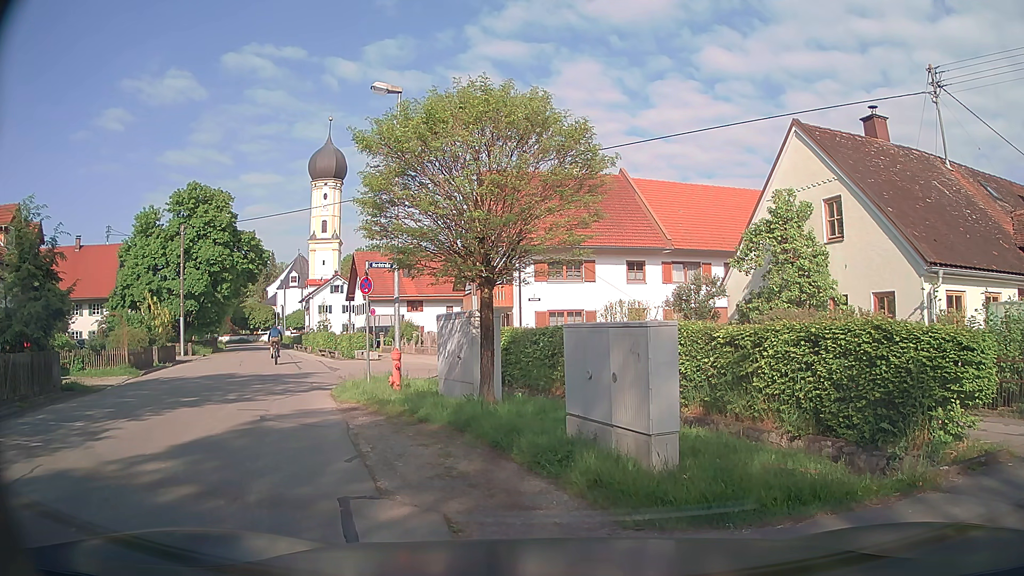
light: Day
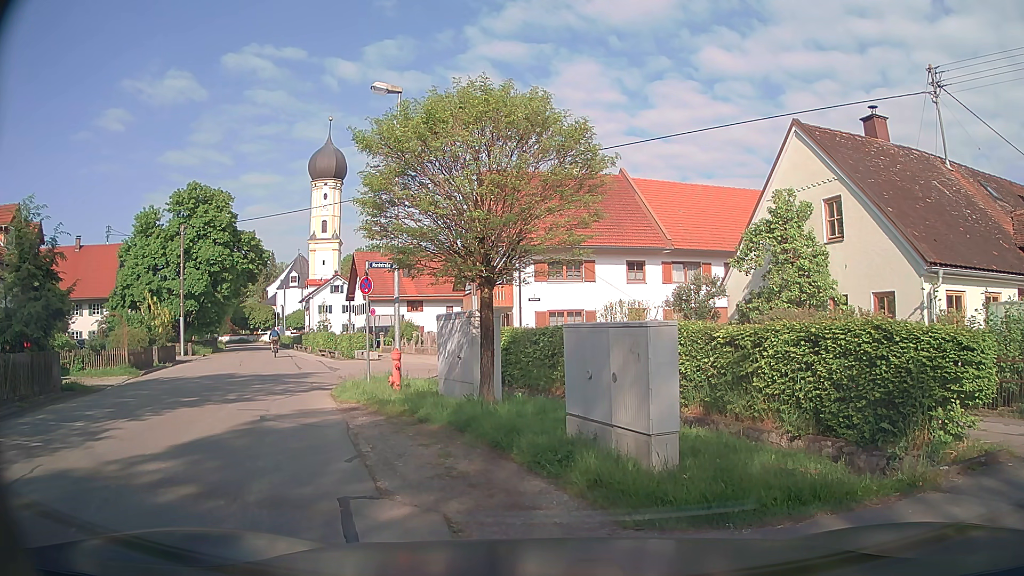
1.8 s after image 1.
(0.0, 0.0) m; 0°
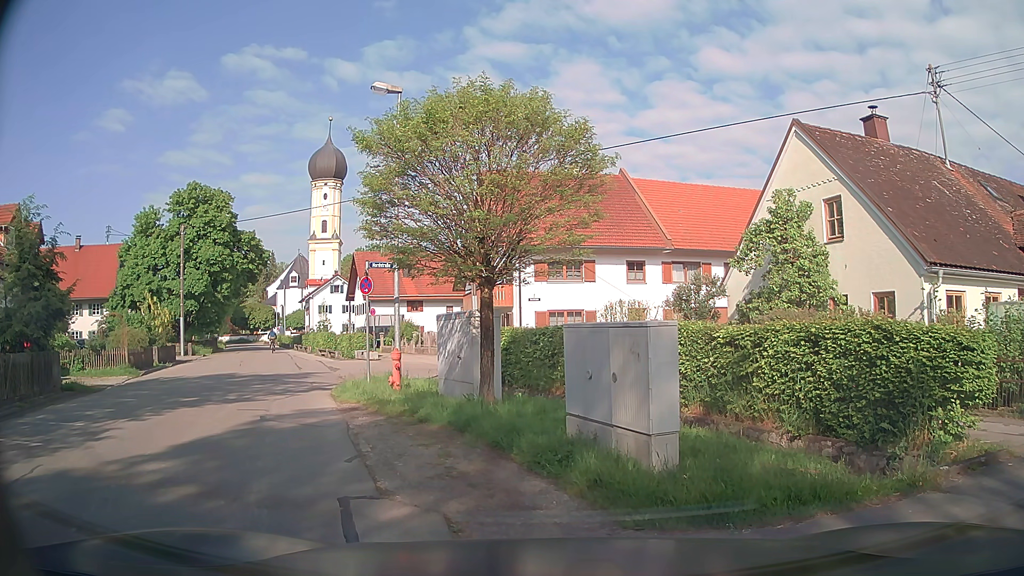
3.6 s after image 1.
(0.0, 0.0) m; 0°
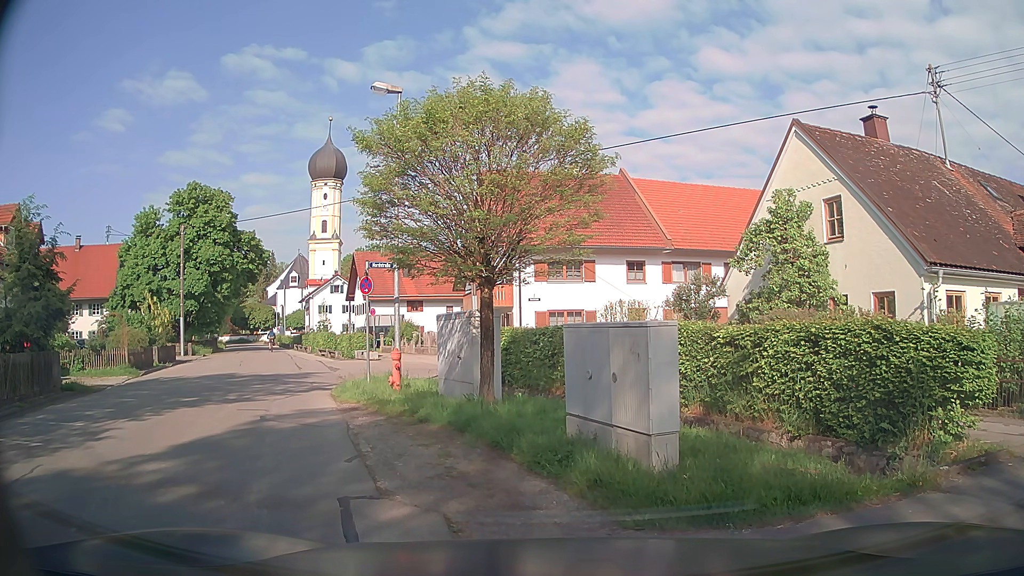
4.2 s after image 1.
(0.0, 0.0) m; 0°
